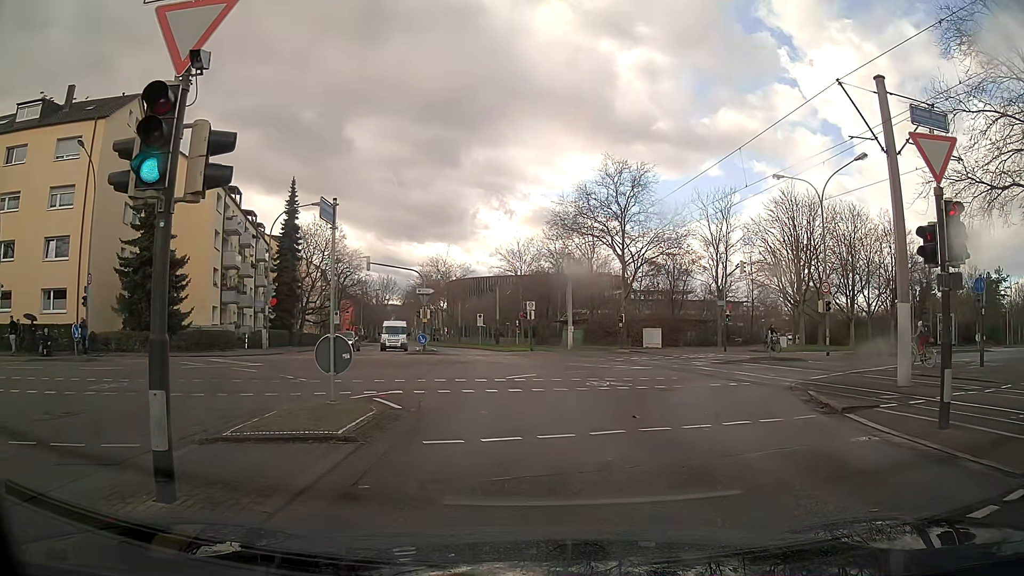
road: tertiary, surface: asphalt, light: Day
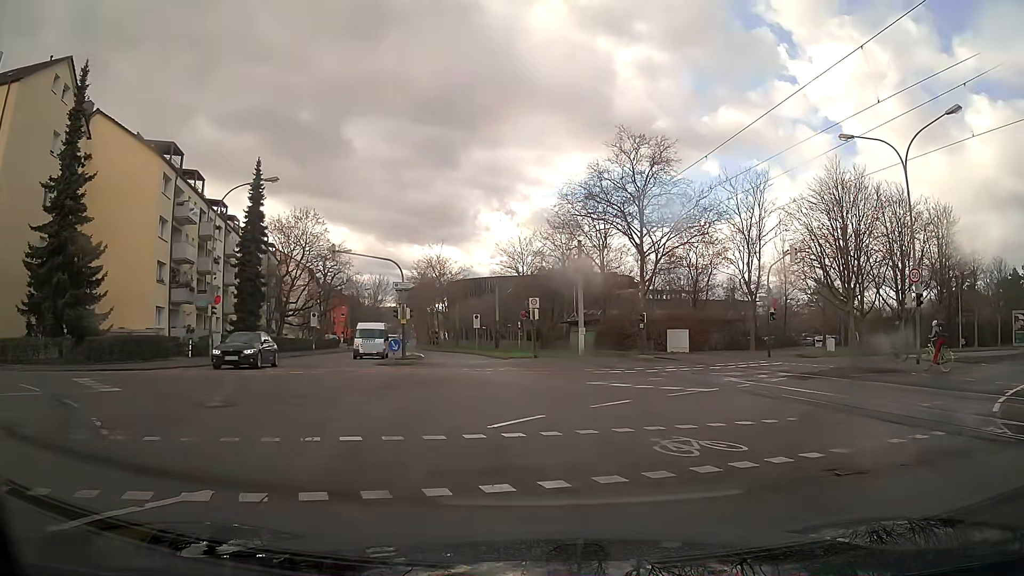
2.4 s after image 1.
(0.0, +9.1) m; 0°
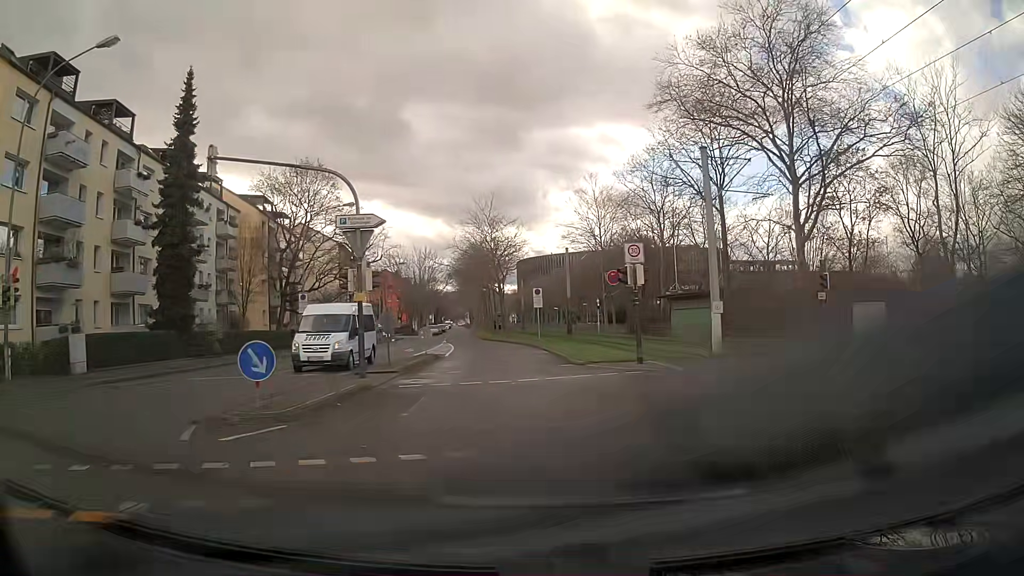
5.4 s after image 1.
(-0.7, +20.1) m; -7°
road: residential
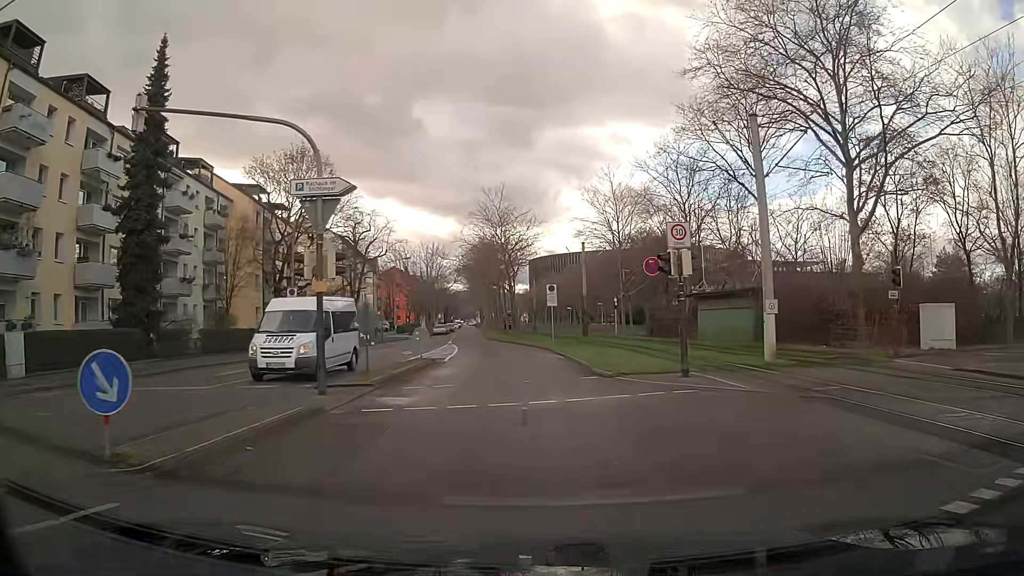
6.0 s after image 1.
(-0.1, +4.5) m; -1°
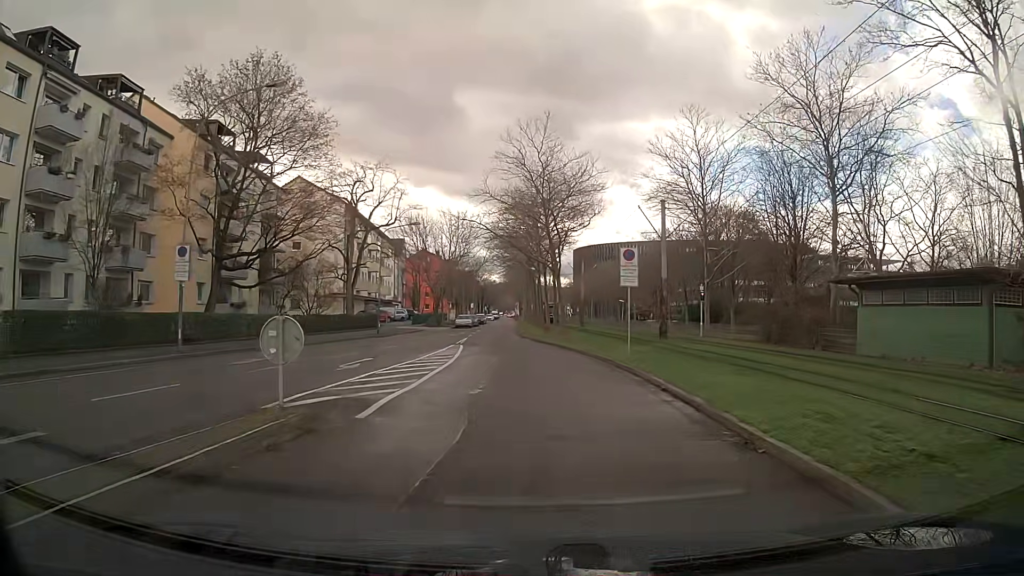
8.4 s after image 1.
(-0.5, +17.8) m; -3°
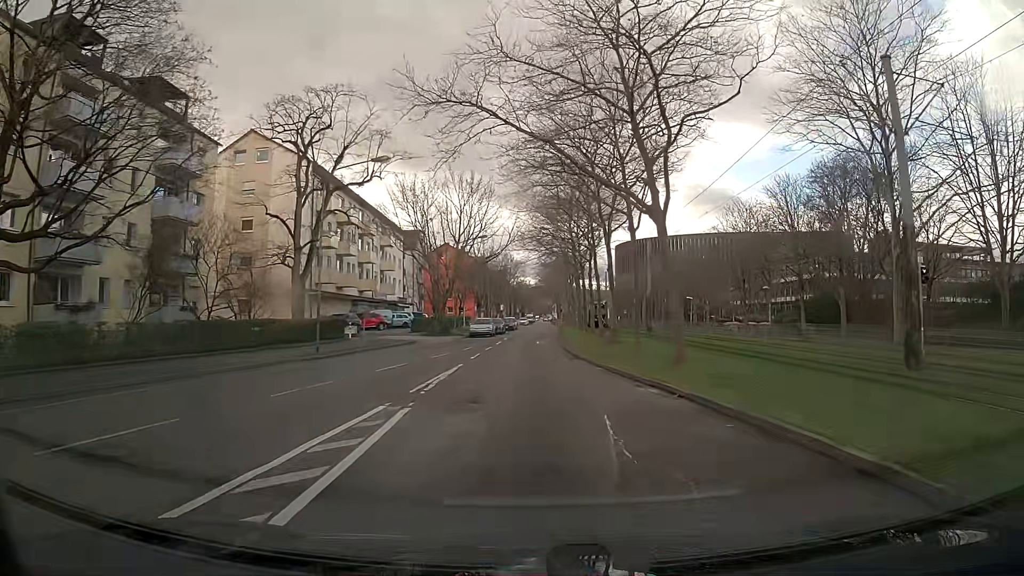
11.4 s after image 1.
(-0.7, +22.0) m; -3°
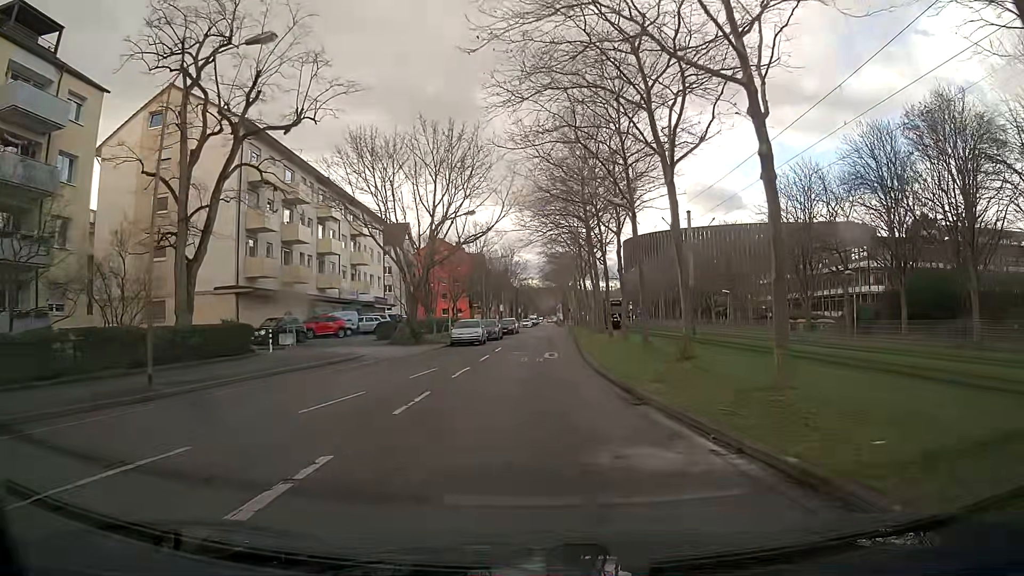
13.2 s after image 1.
(0.0, +13.8) m; +1°
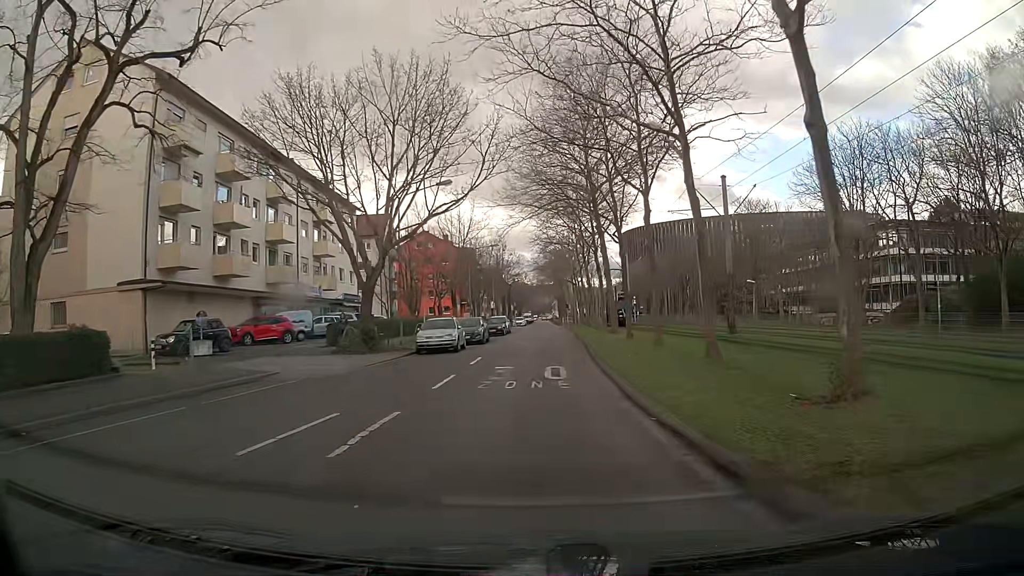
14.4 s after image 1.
(0.0, +9.4) m; 0°
(0, +10) (0, +20) (+1, +30) (+1, +40) (+1, +50) (+2, +60) (+2, +70) (+1, +80) (+2, +90) (+2, +100) m
